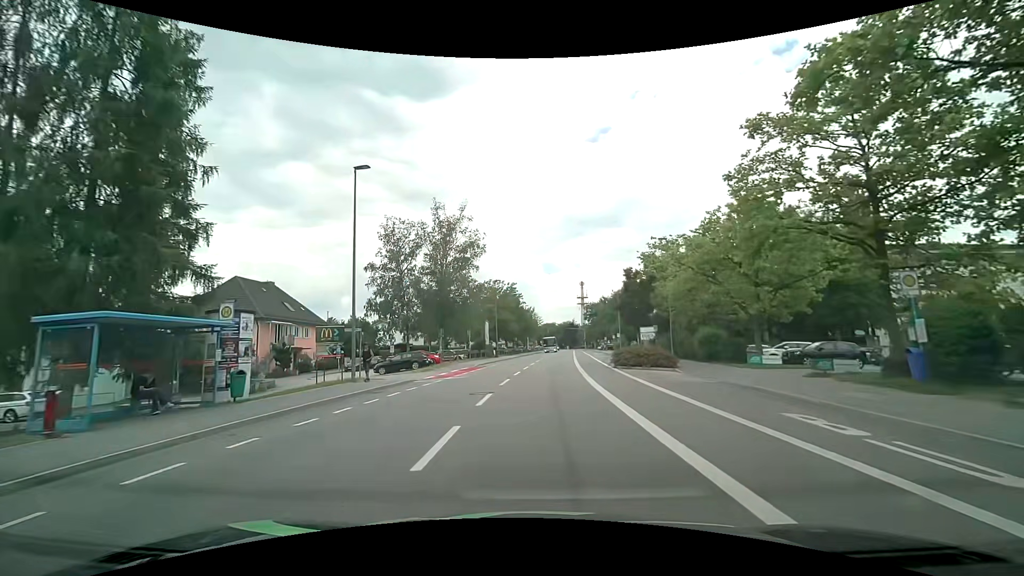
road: tertiary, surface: asphalt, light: Day
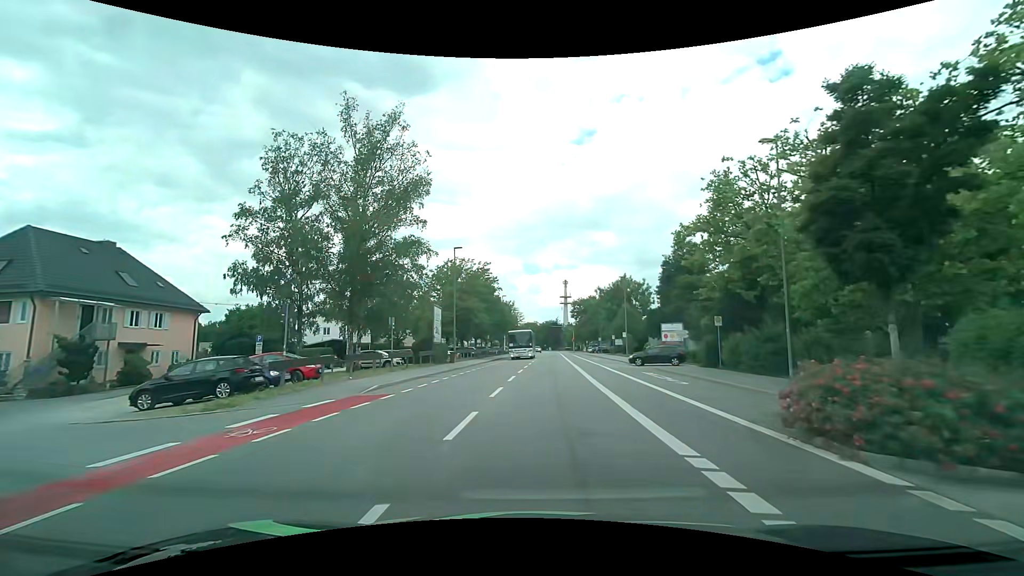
(+0.6, +22.0) m; +3°
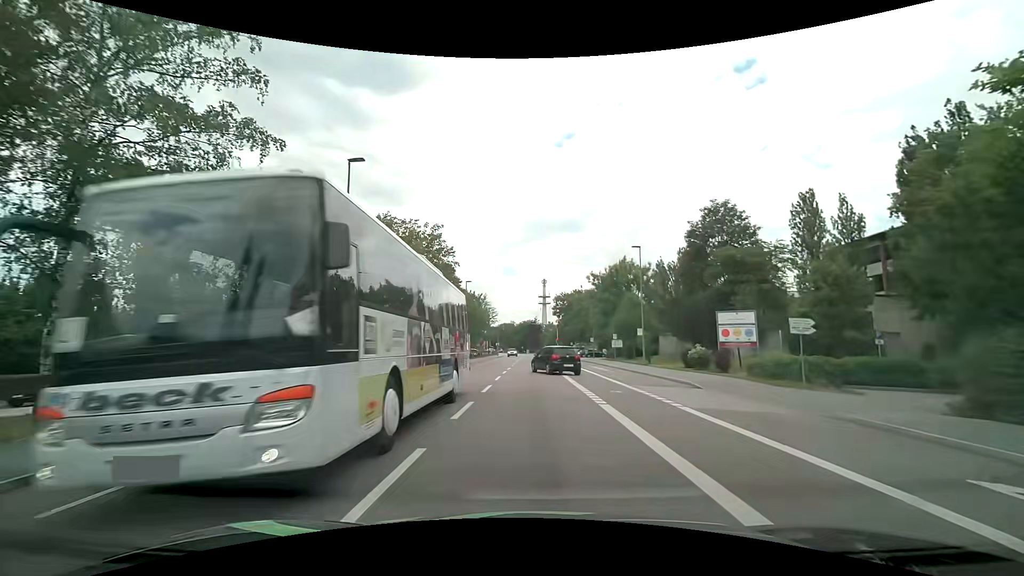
(+0.5, +21.5) m; +3°
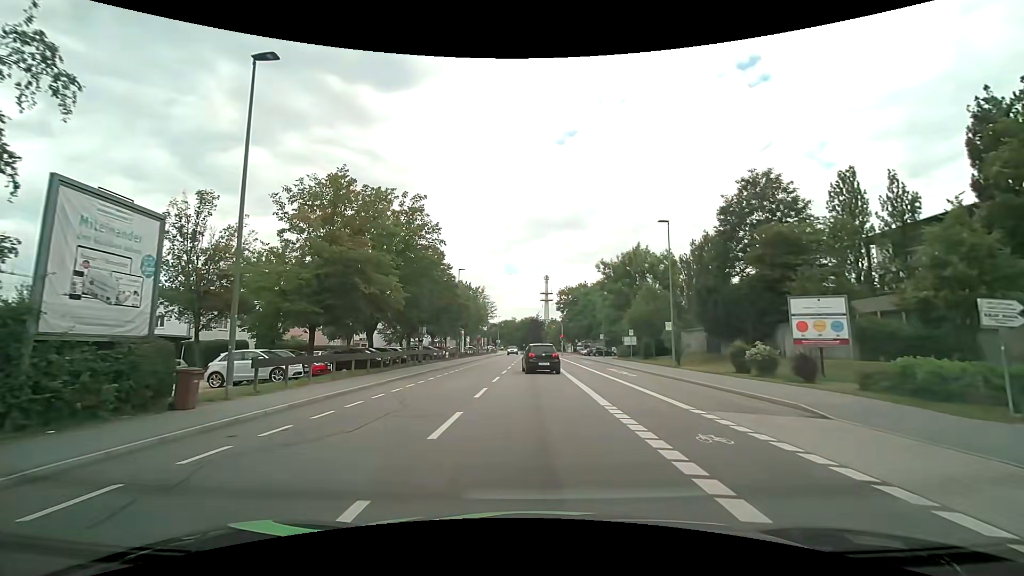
(-0.1, +8.3) m; -1°
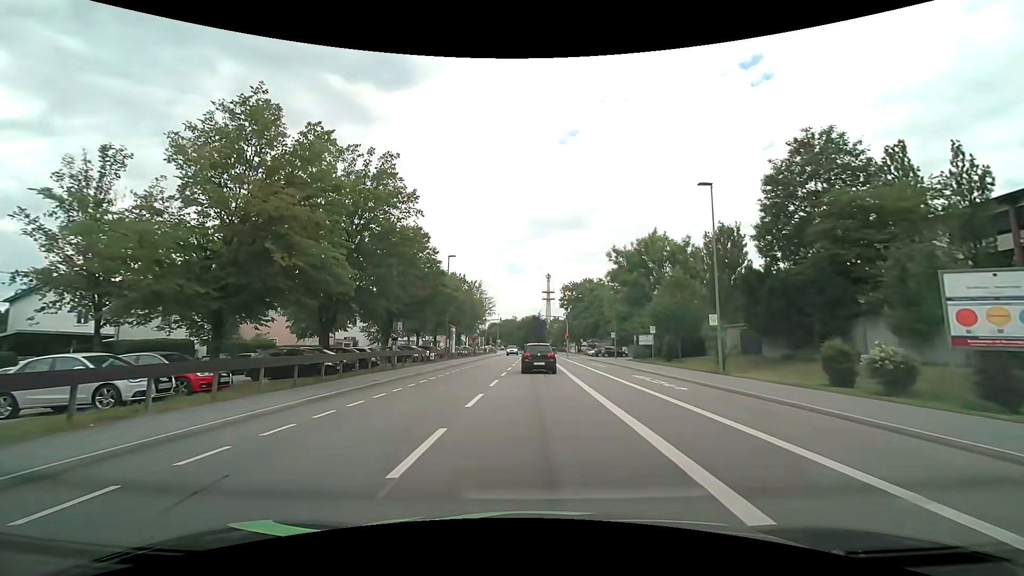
(+0.1, +8.2) m; +1°
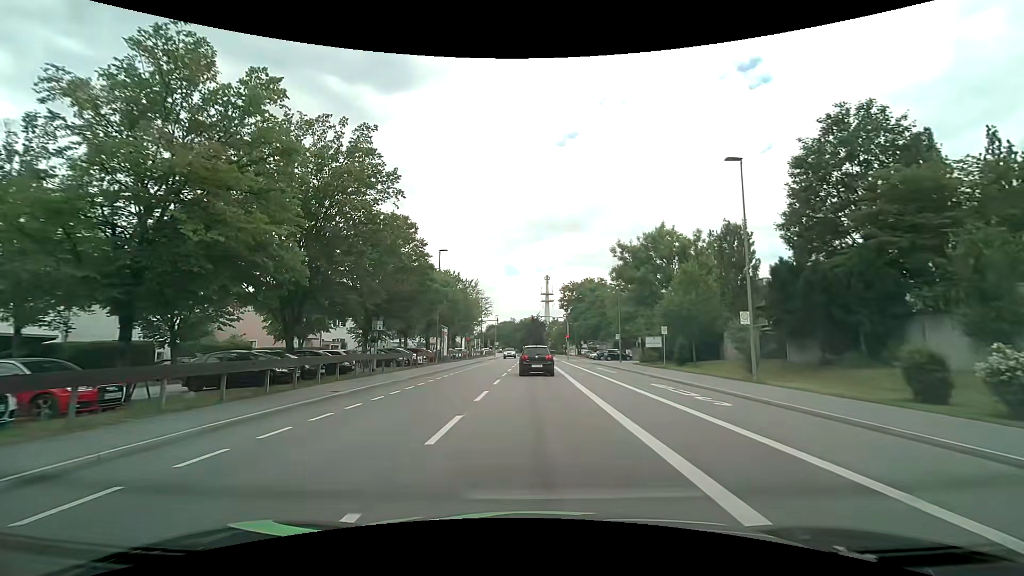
(0.0, +4.1) m; 0°
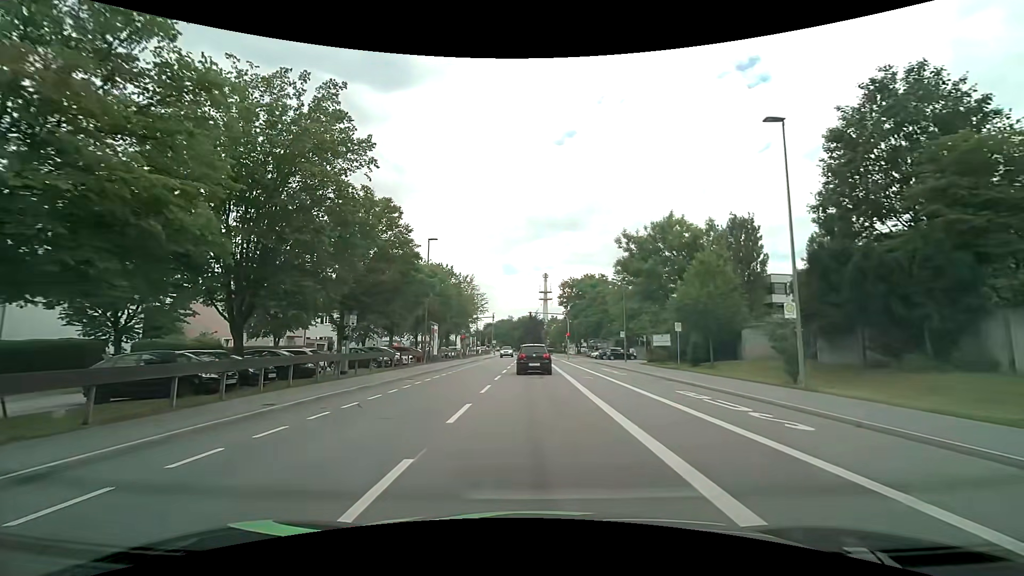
(0.0, +4.1) m; +1°
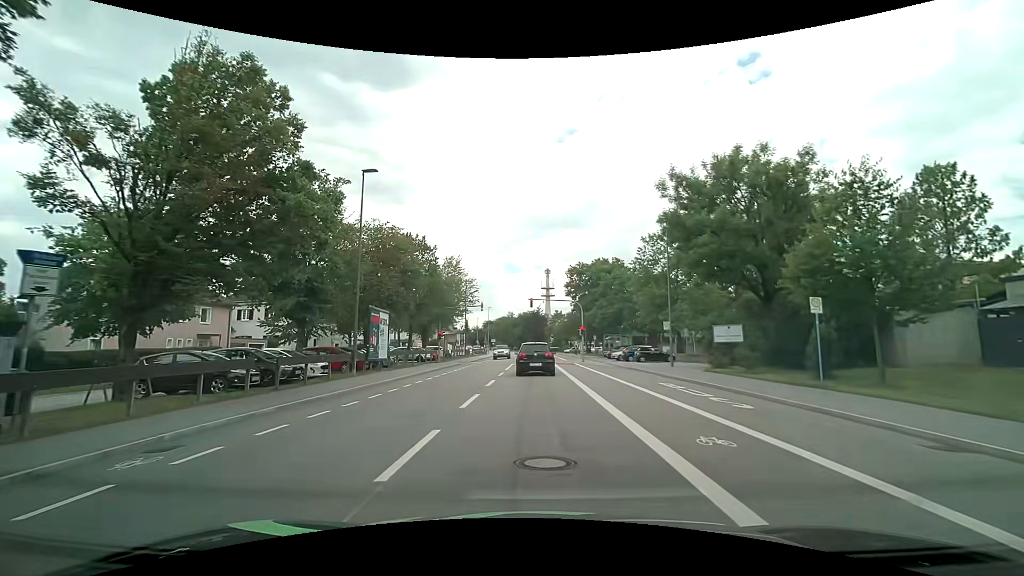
(0.0, +16.0) m; 0°
(0, +10) (0, +20) (0, +30) (0, +40) (0, +50) (0, +60) (0, +70) (0, +80) (0, +90) (0, +100) m
